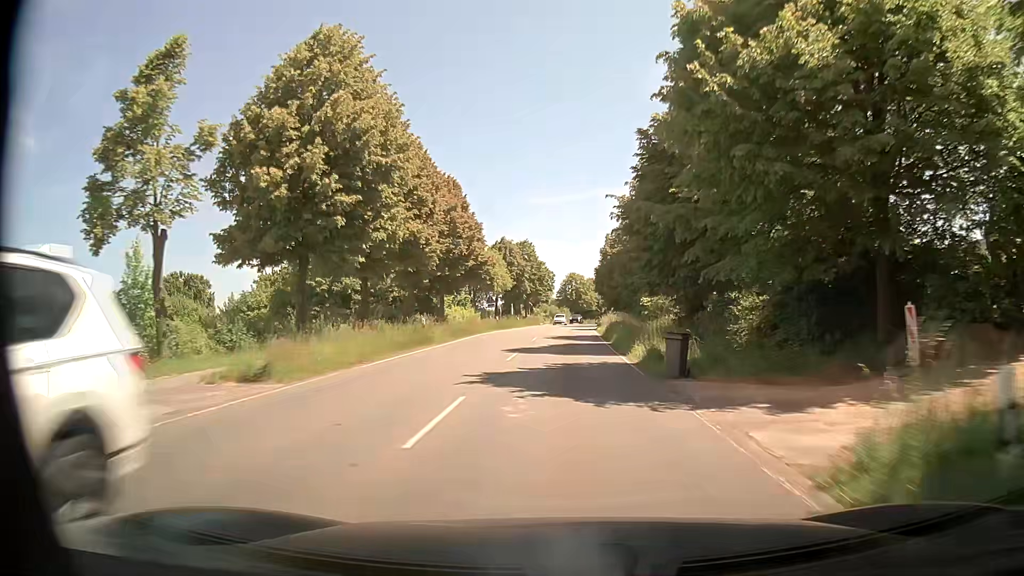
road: secondary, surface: asphalt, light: Day
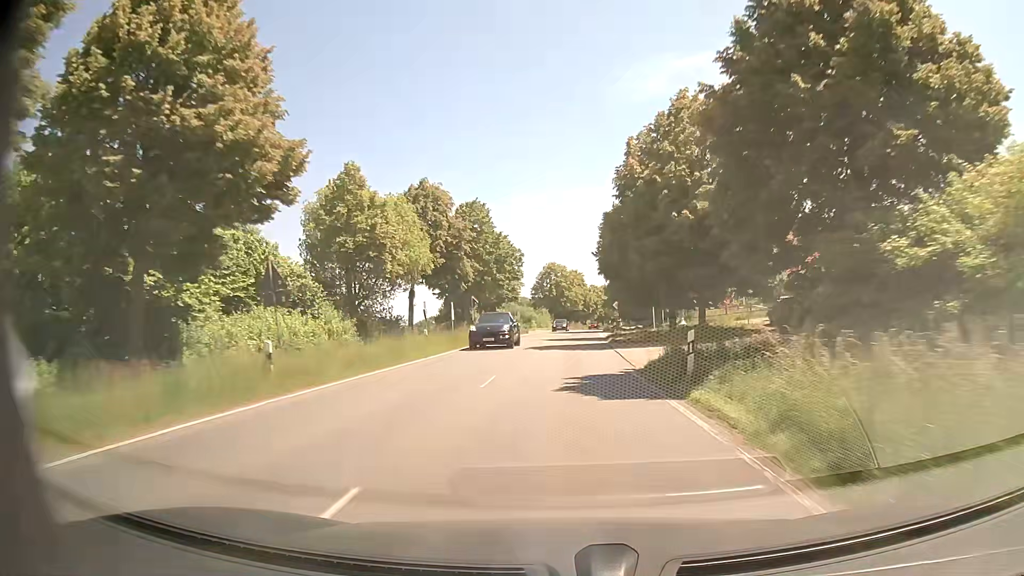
(+0.6, +41.3) m; +1°
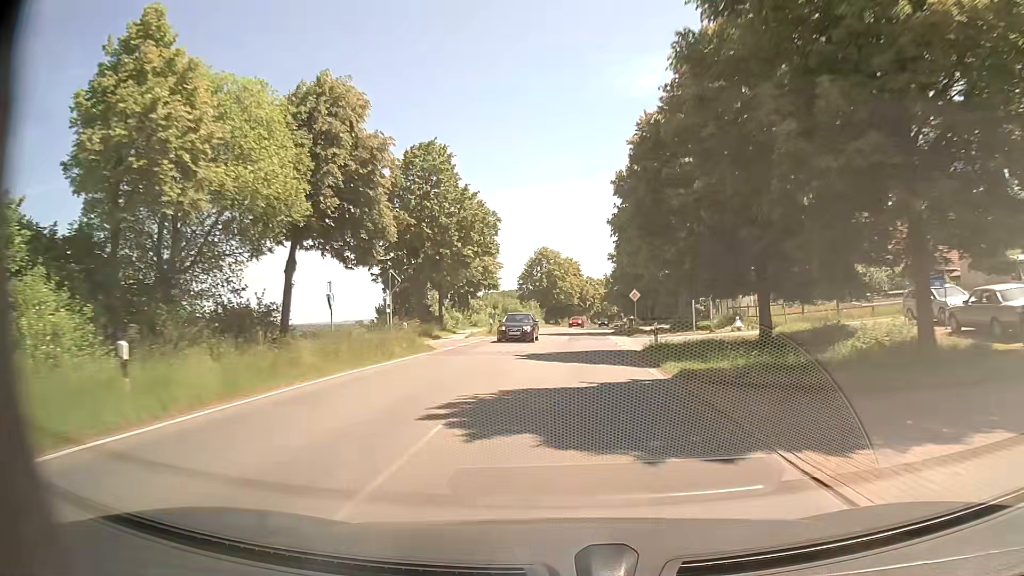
(+0.2, +21.1) m; +1°
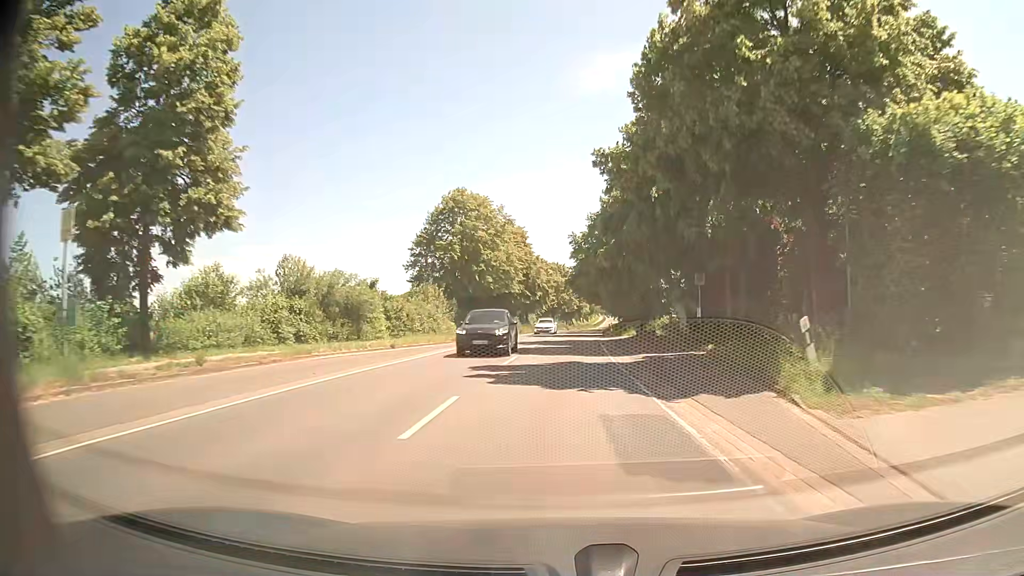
(+2.5, +53.3) m; +4°
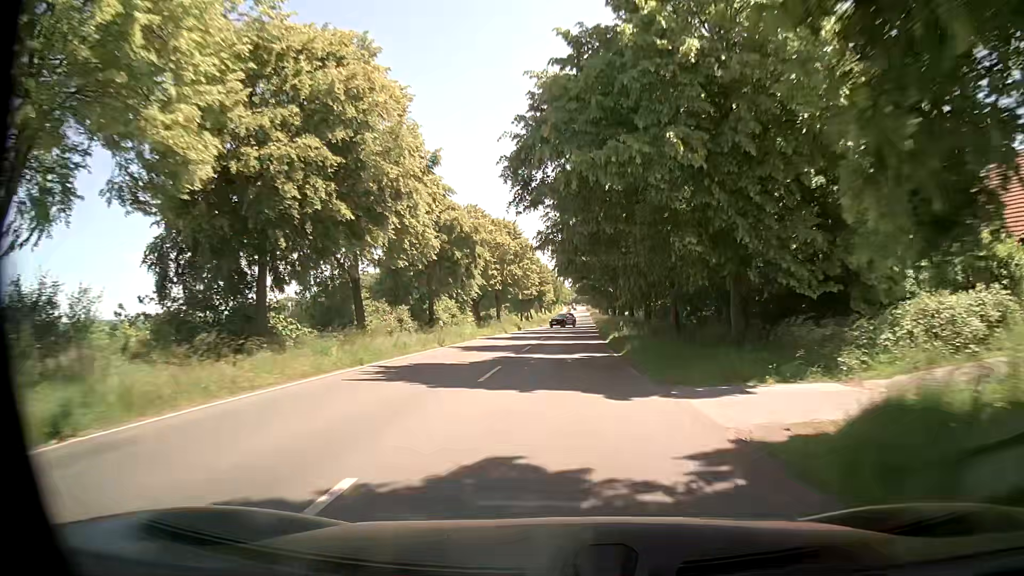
(+1.8, +54.0) m; +3°
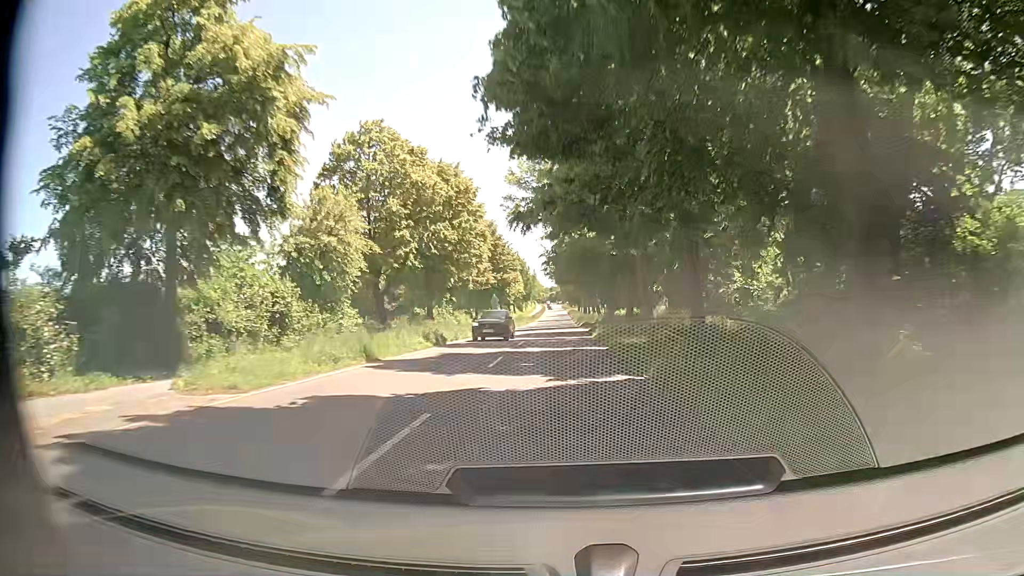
(+1.1, +32.6) m; +3°
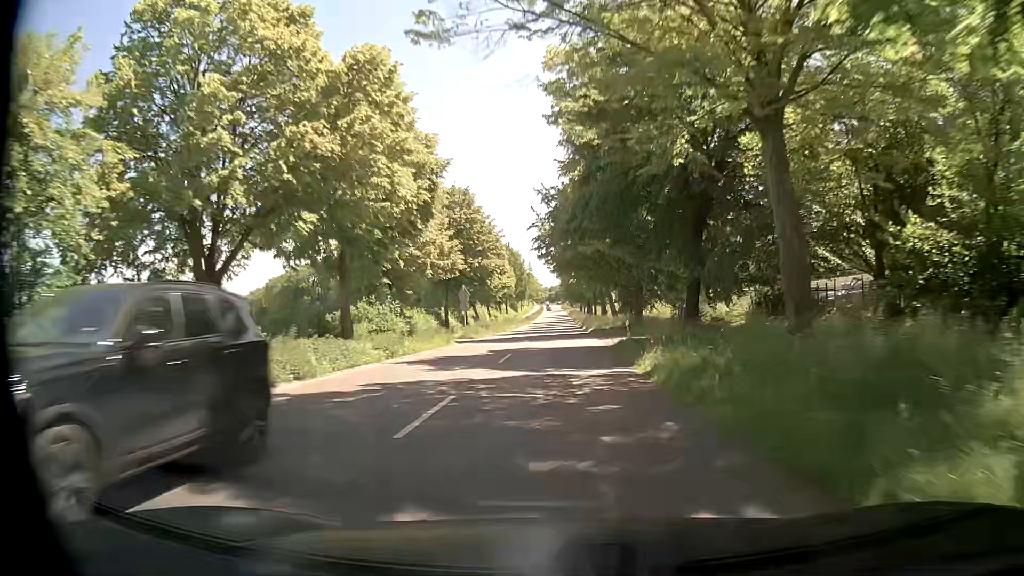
(+0.3, +21.8) m; +1°
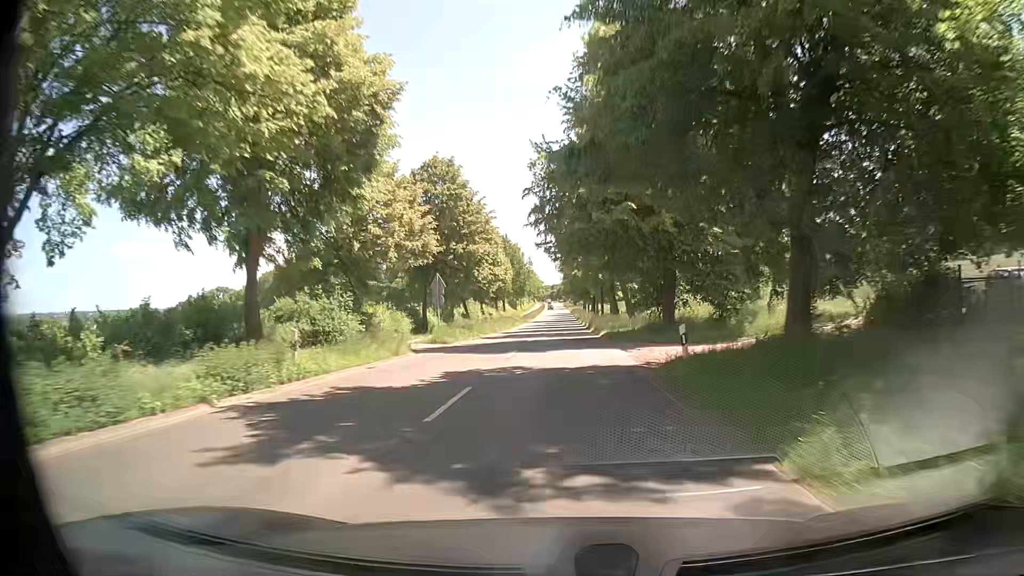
(0.0, +10.9) m; 0°
